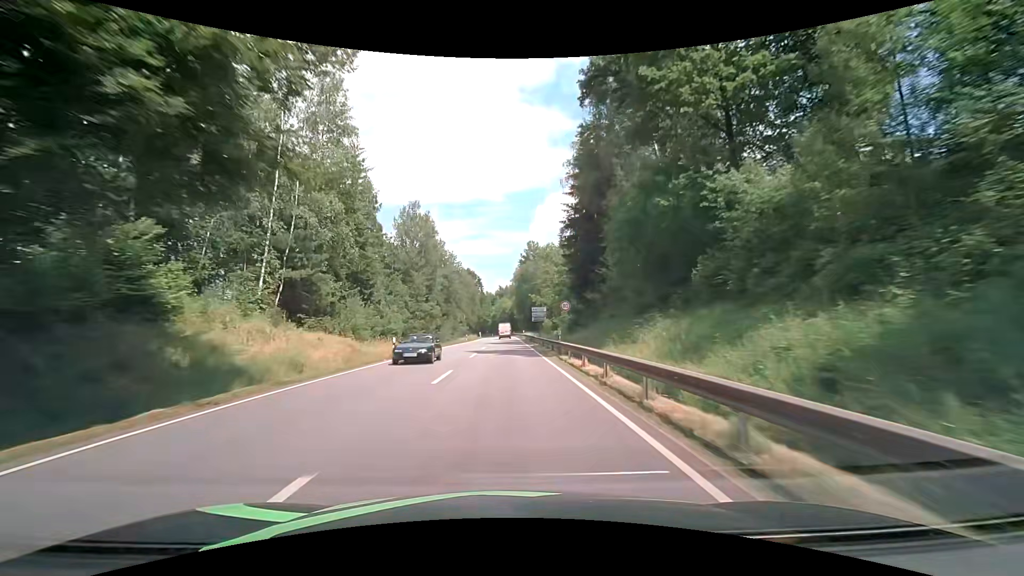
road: primary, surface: asphalt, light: Day
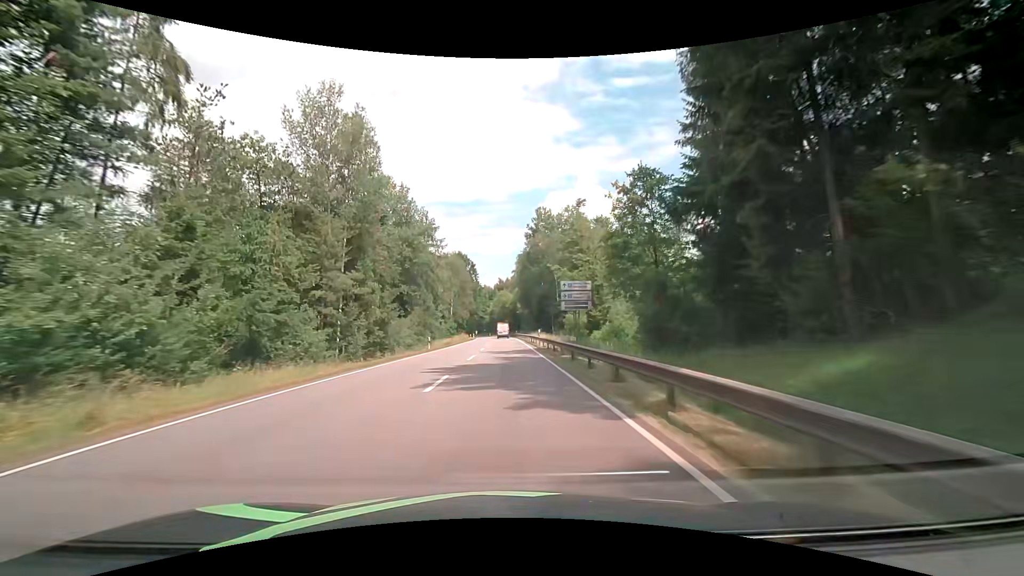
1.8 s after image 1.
(+0.3, +37.6) m; 0°
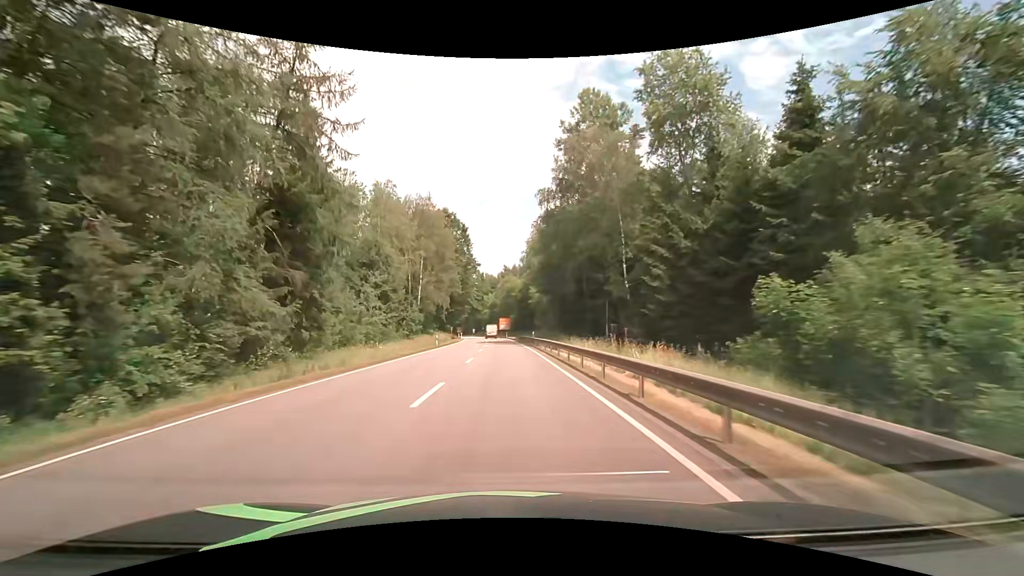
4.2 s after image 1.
(-0.1, +50.3) m; 0°
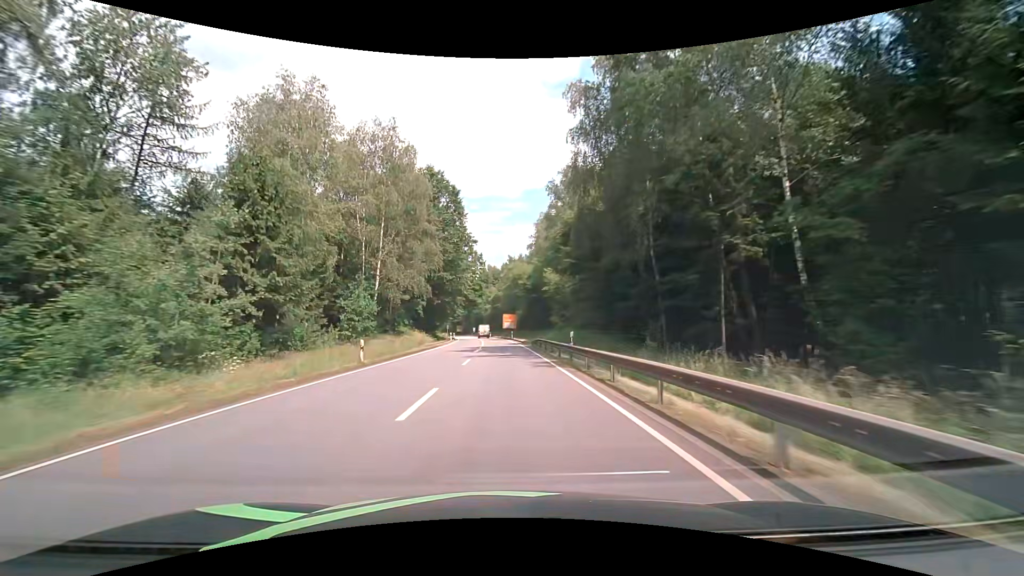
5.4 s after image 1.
(-0.2, +25.1) m; -1°
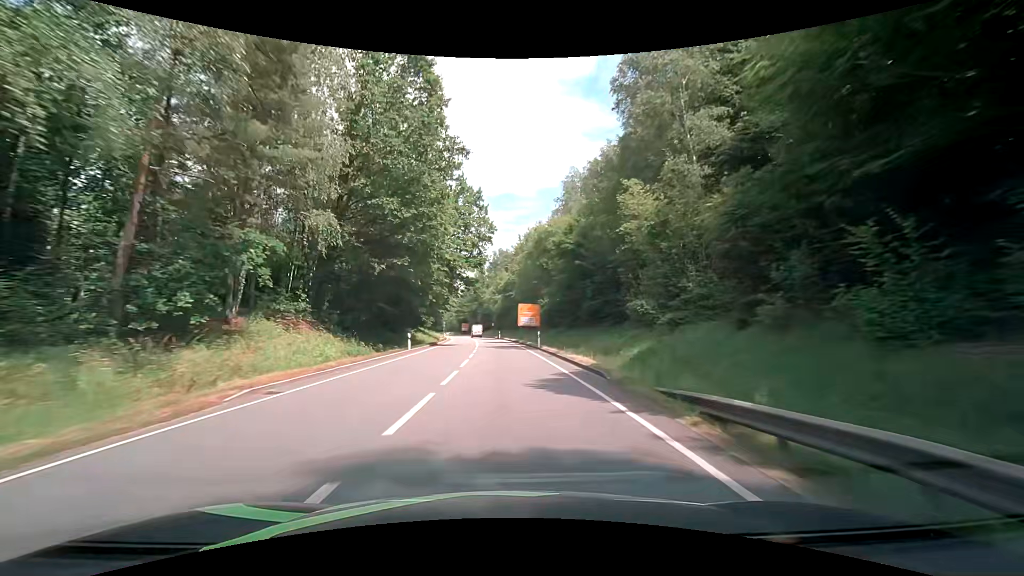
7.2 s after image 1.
(-0.5, +37.7) m; -1°
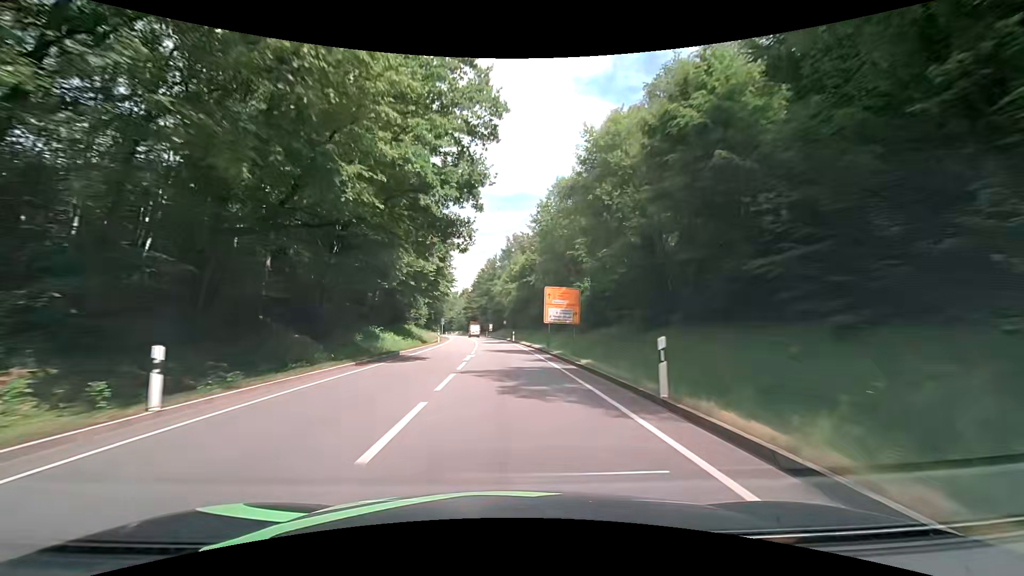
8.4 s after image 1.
(-0.5, +25.1) m; -2°
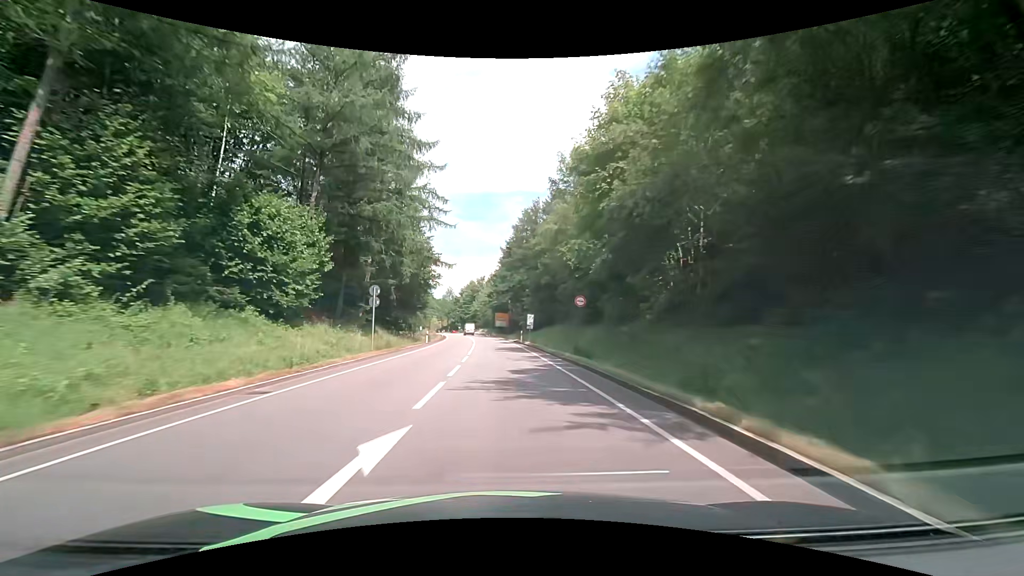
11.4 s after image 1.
(-2.6, +62.8) m; -4°
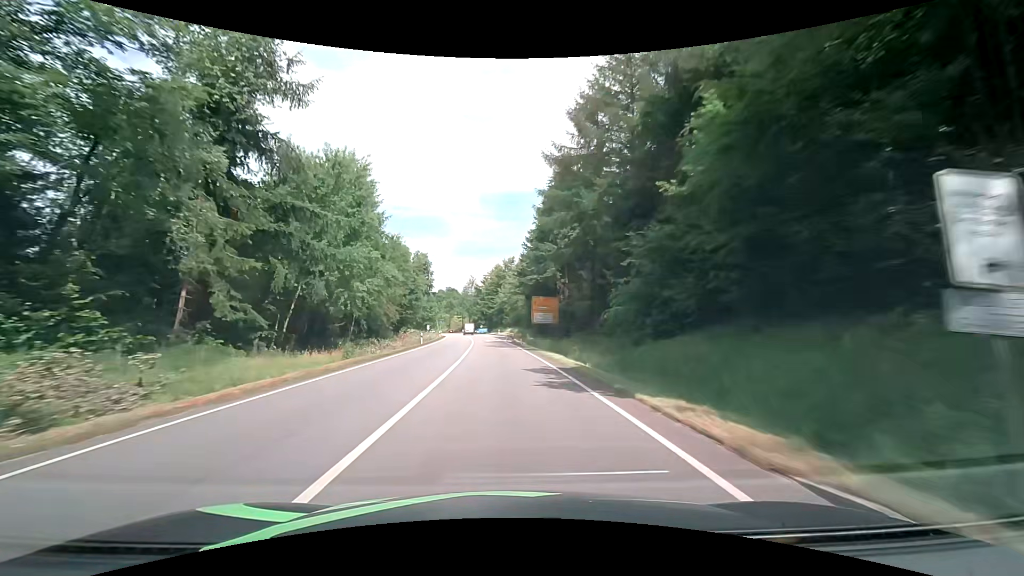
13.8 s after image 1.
(-1.5, +50.2) m; -3°
(0, +10) (0, +20) (-1, +30) (-1, +40) (-2, +50) (-3, +60) (-4, +70) (-5, +80) (-6, +90) (-7, +100) m
